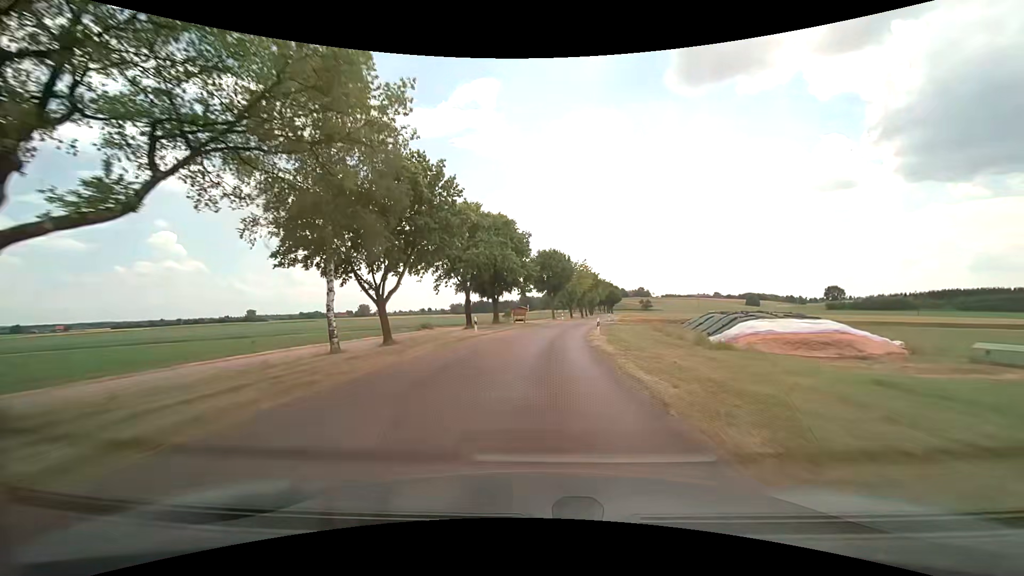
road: unclassified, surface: asphalt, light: Day
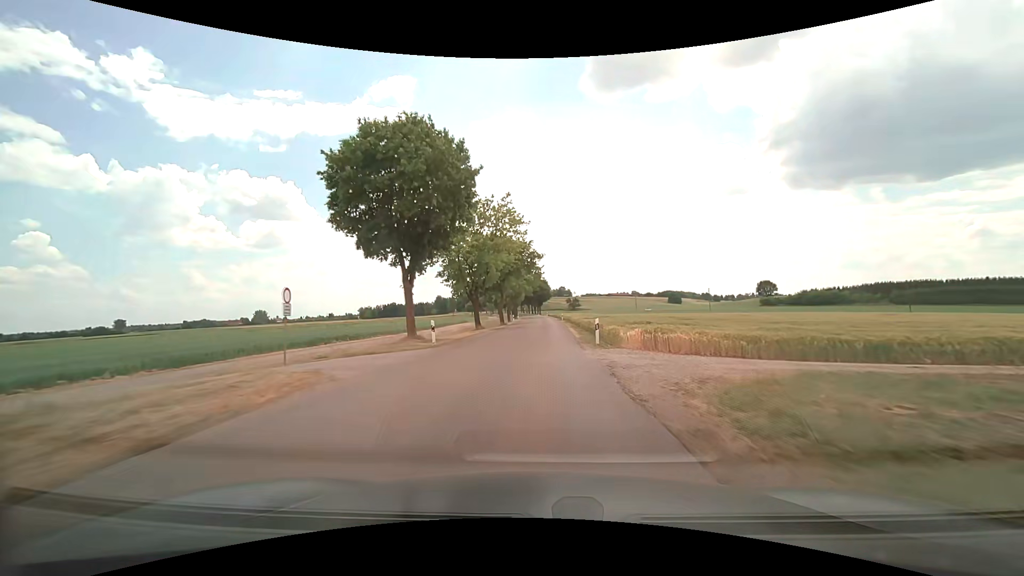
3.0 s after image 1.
(+4.5, +53.6) m; +9°
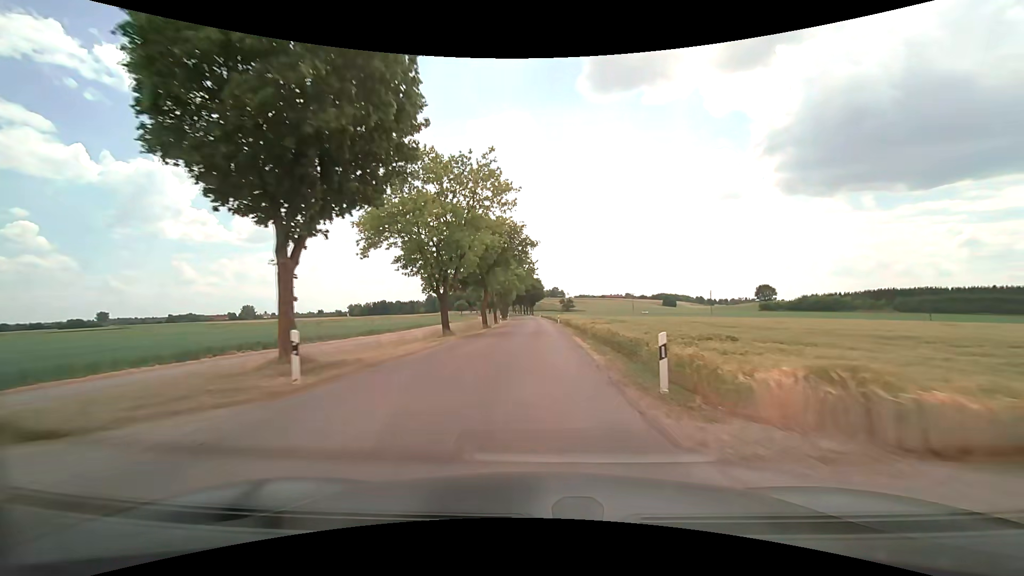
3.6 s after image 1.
(+0.1, +11.5) m; +1°
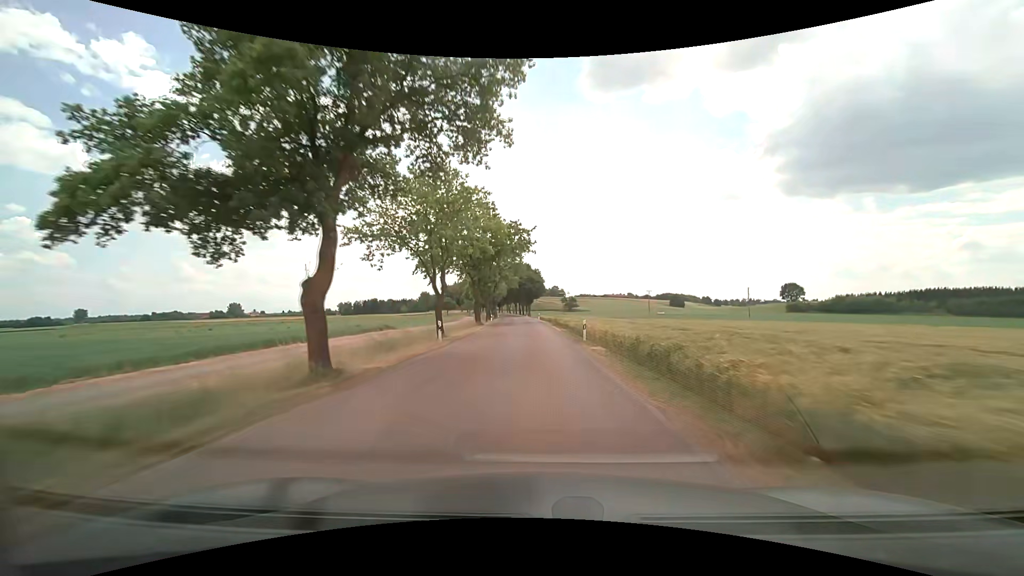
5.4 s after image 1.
(+0.2, +36.0) m; 0°
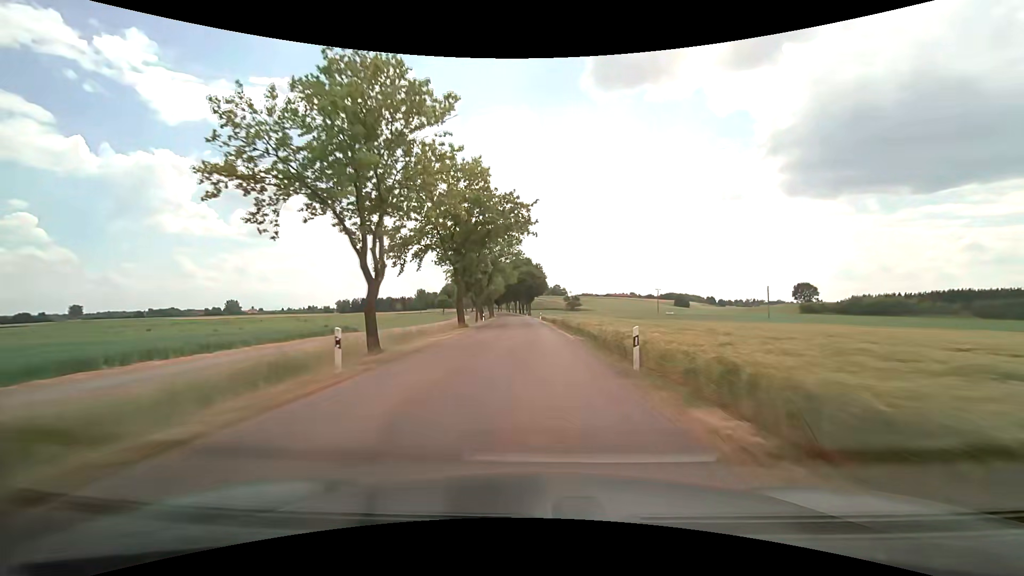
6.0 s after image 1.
(0.0, +12.3) m; 0°
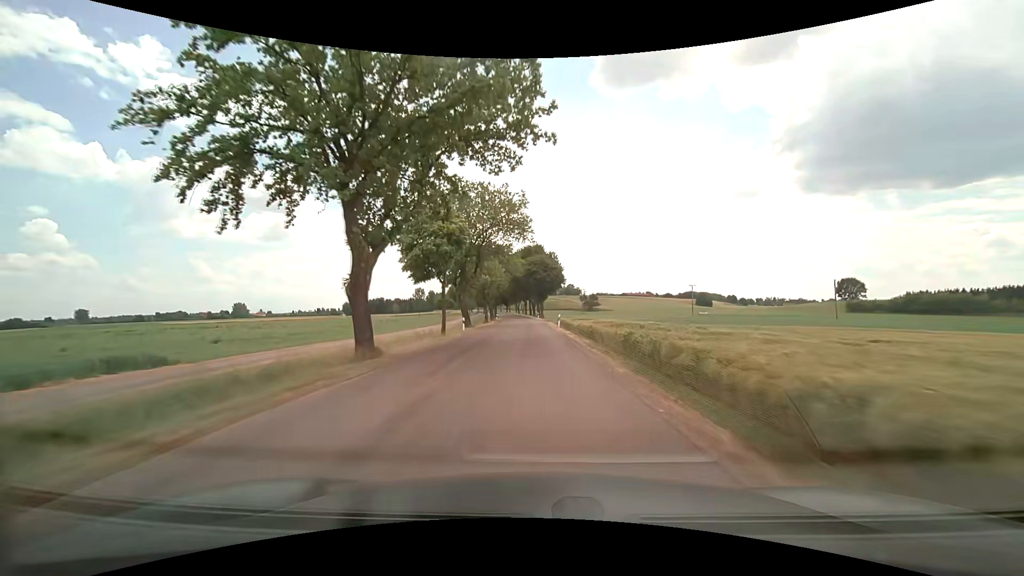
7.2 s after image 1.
(-0.4, +25.1) m; -2°
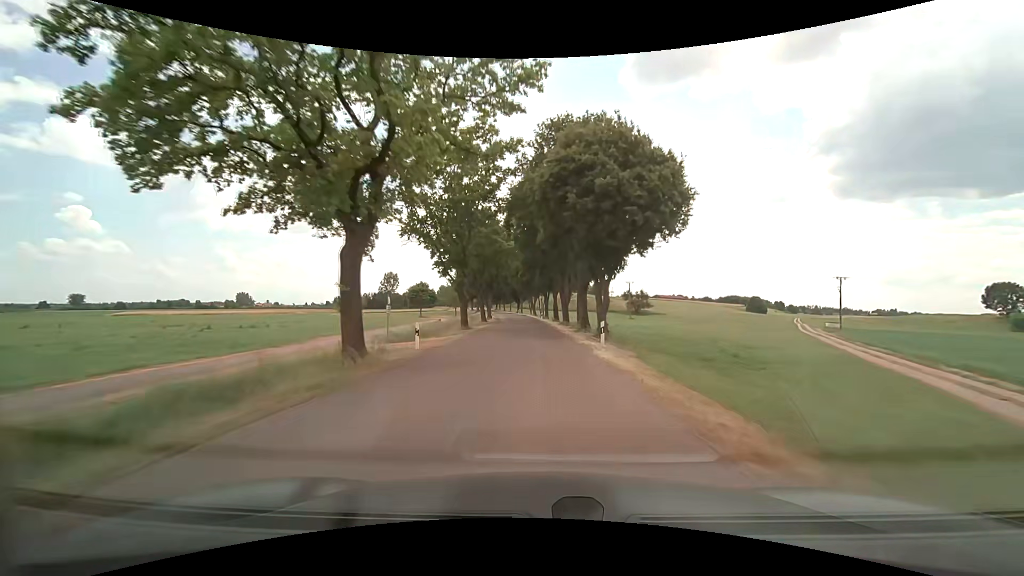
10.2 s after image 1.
(-1.6, +64.7) m; -2°
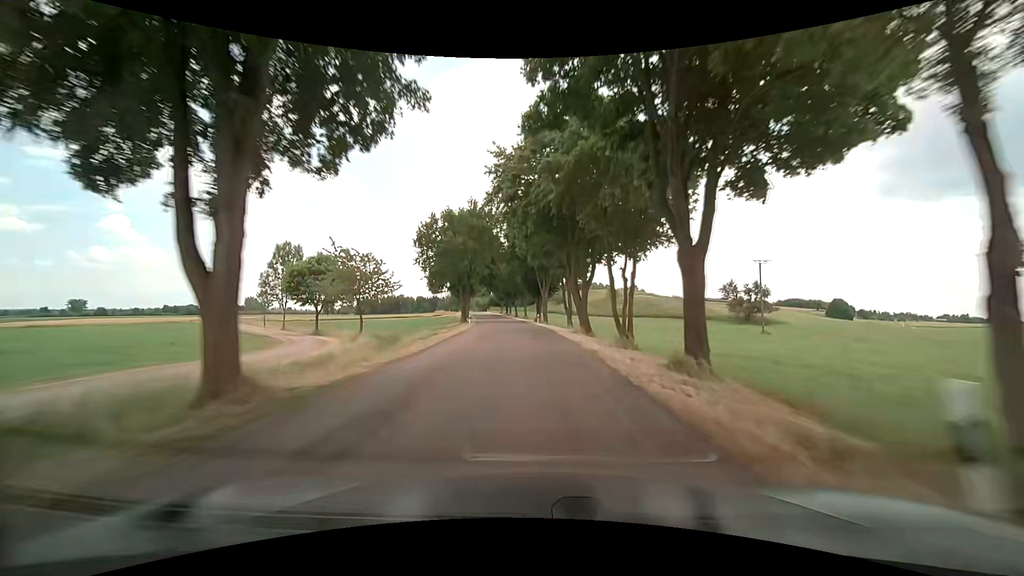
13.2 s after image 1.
(-1.9, +67.4) m; -3°
(0, +10) (0, +20) (-1, +30) (-1, +40) (-2, +50) (-3, +60) (-4, +70) (-5, +80) (-7, +90) (-8, +100) m
